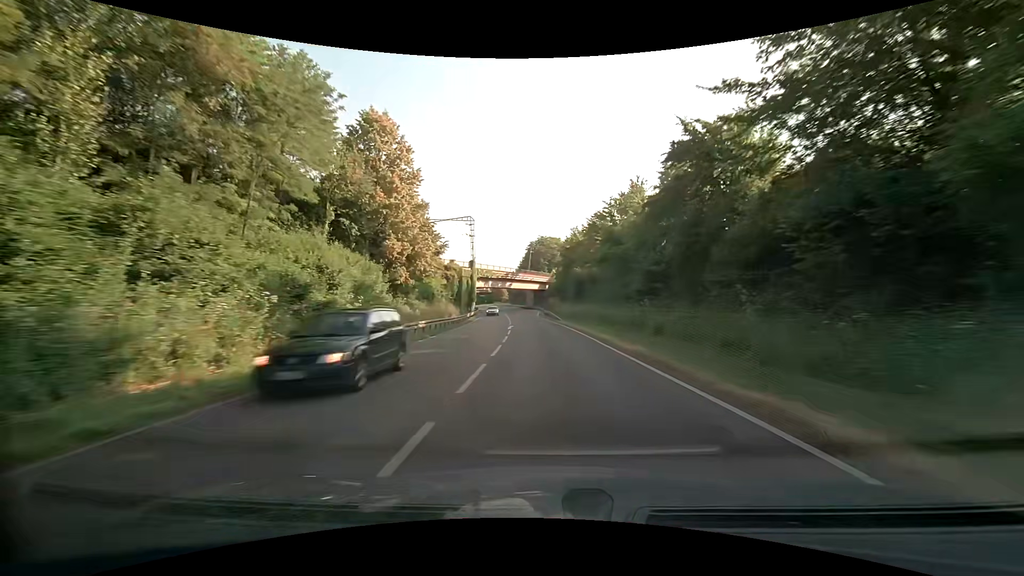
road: primary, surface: asphalt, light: Day
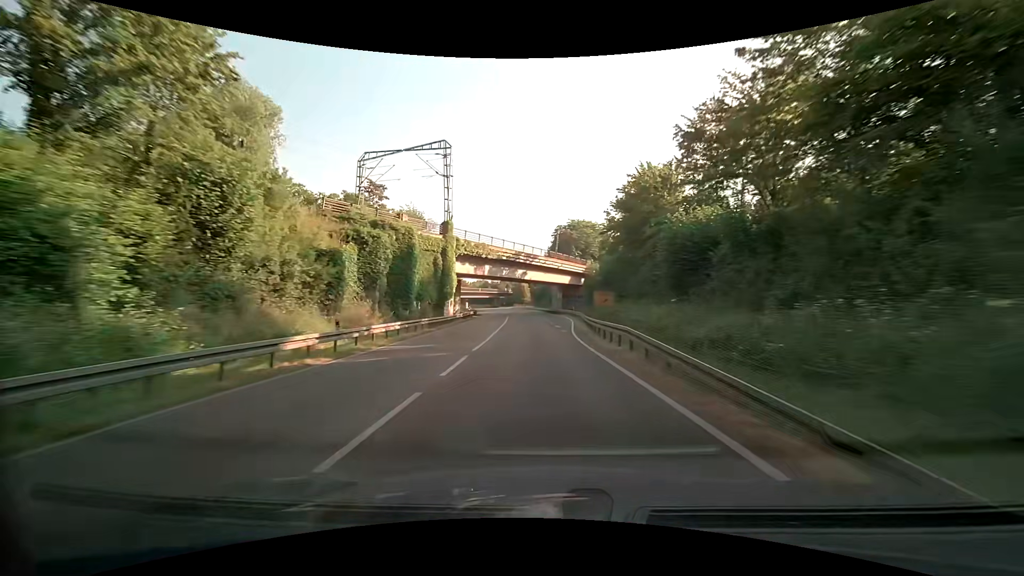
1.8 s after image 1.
(-1.0, +41.5) m; -3°
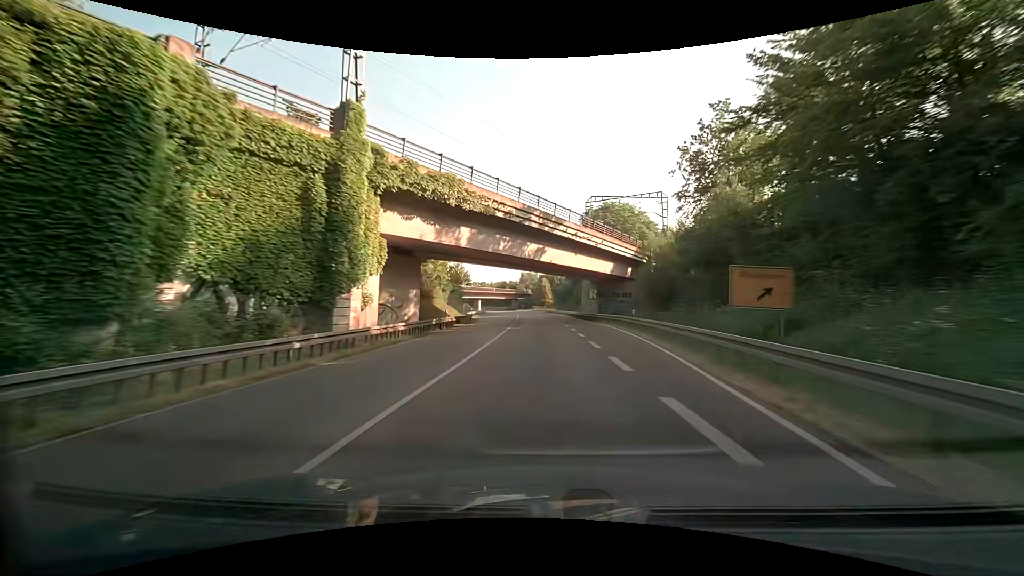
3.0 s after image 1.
(-0.6, +27.6) m; -3°
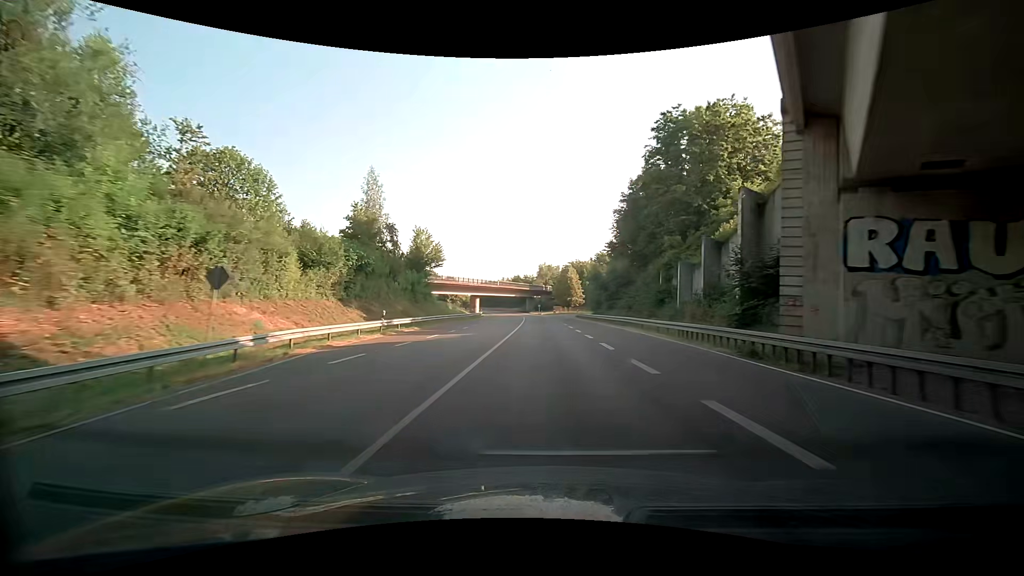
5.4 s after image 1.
(-0.9, +55.3) m; -2°
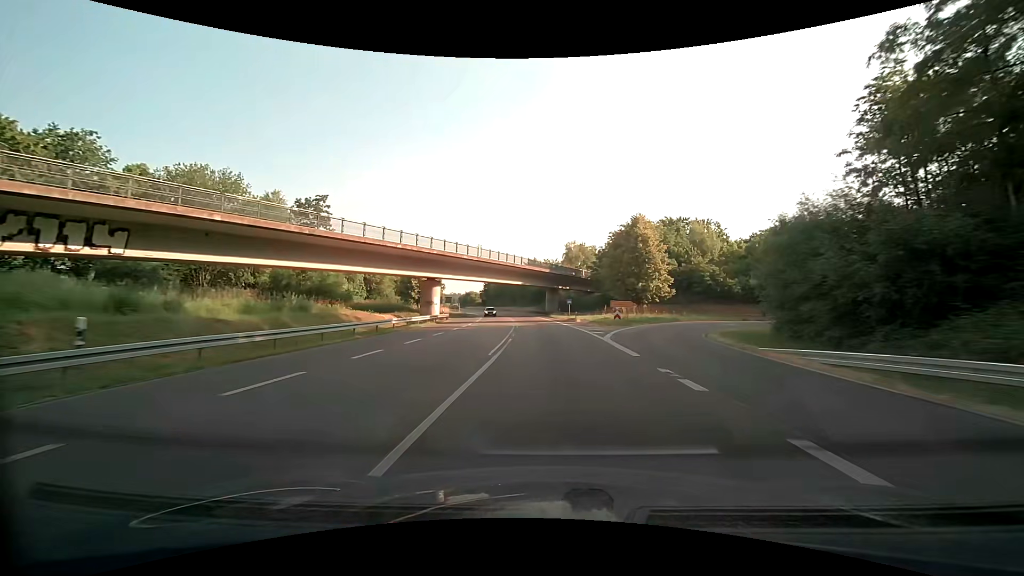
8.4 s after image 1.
(-1.6, +69.3) m; -3°
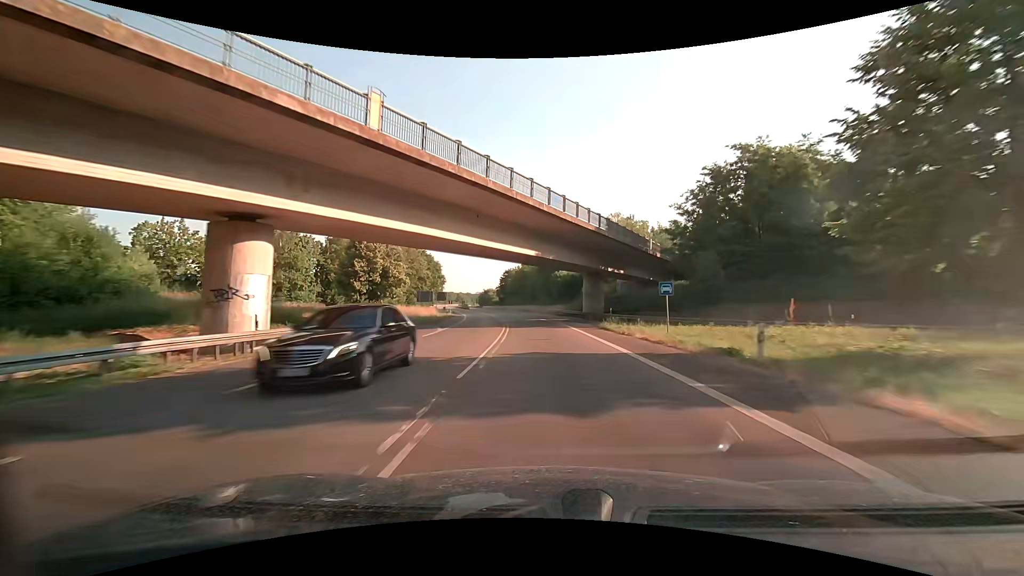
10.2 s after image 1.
(-0.8, +41.6) m; -3°
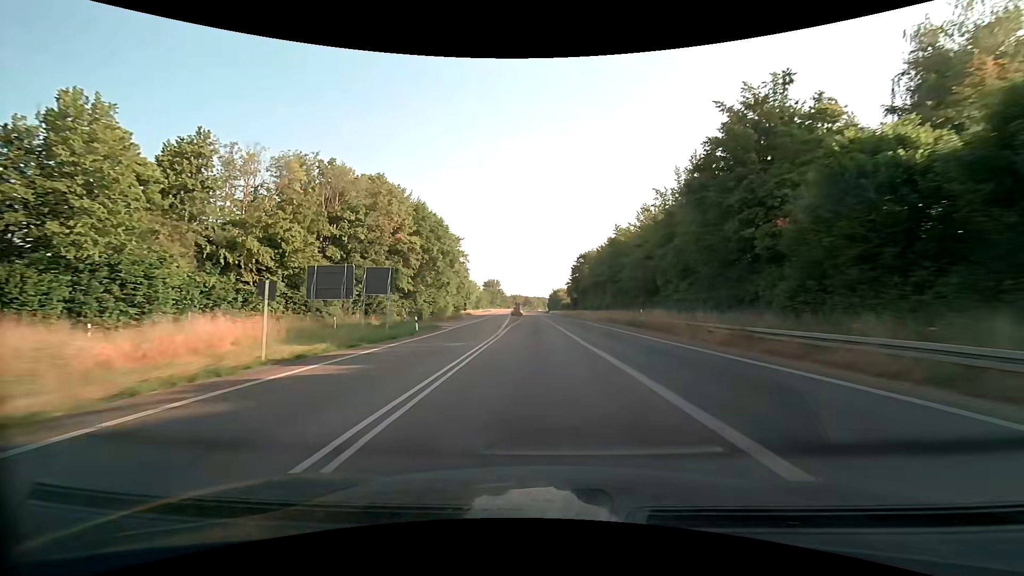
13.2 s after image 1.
(-4.8, +69.2) m; -9°
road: trunk
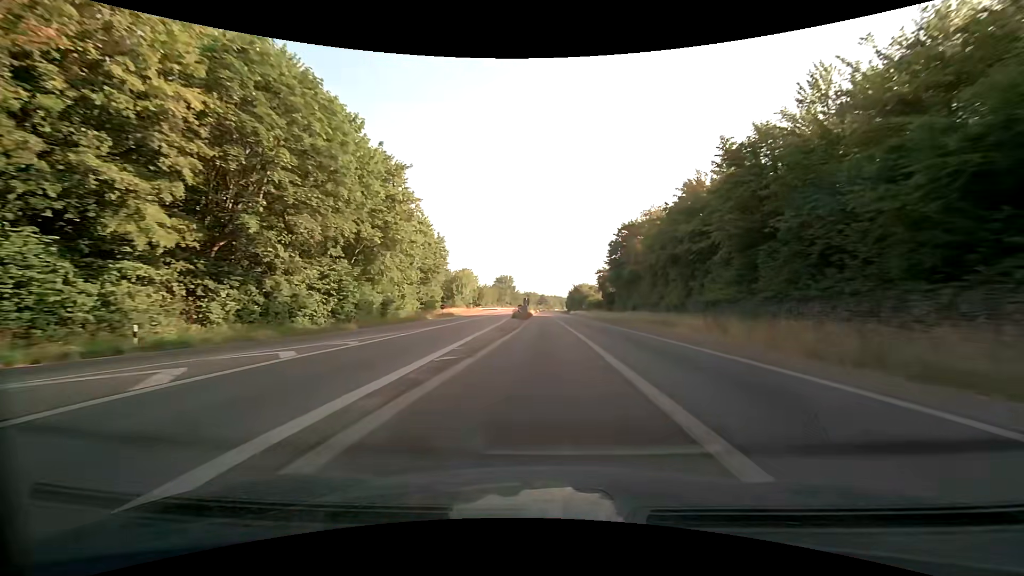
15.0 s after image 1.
(-0.9, +41.6) m; -2°
(0, +10) (0, +20) (0, +30) (0, +40) (0, +50) (0, +60) (0, +70) (0, +80) (0, +90) (+1, +100) m
